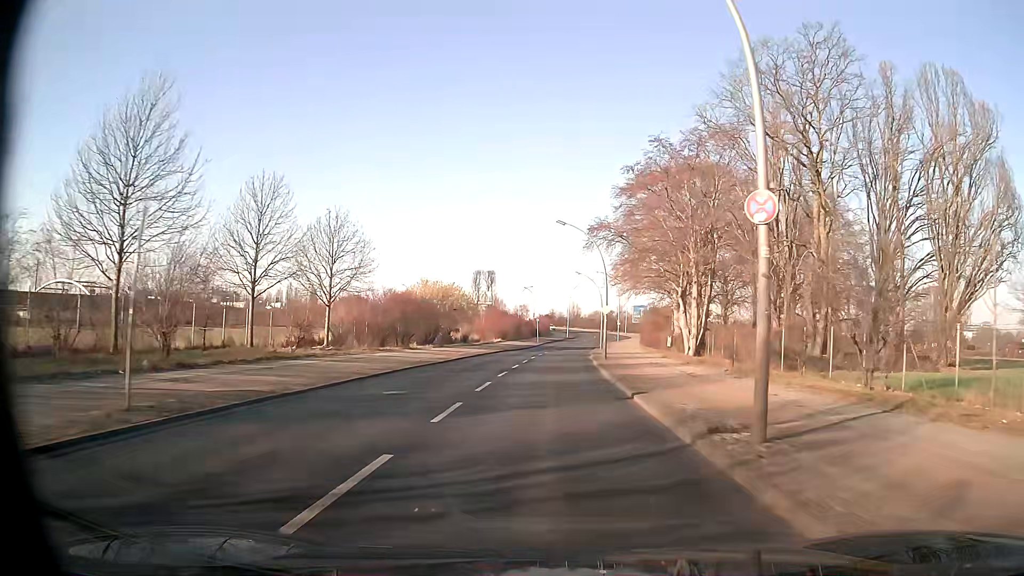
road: secondary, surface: asphalt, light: Day
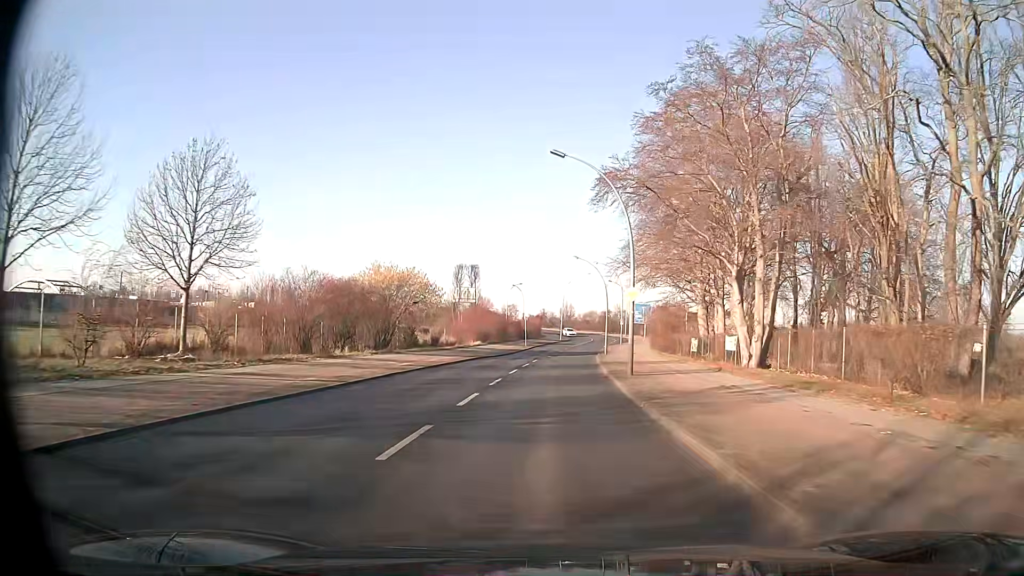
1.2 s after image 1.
(+0.1, +15.2) m; +1°
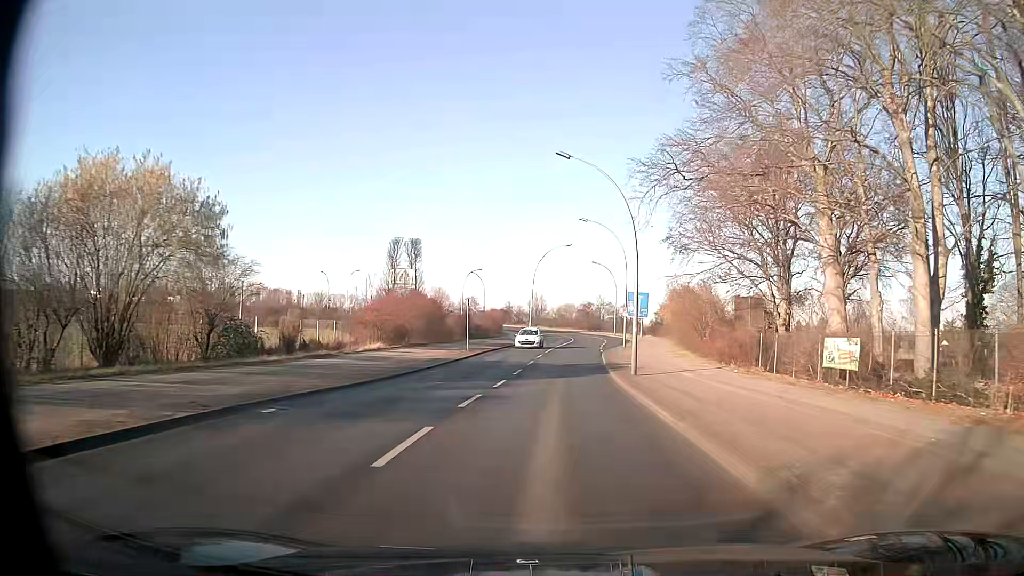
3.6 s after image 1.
(+0.5, +30.6) m; +3°
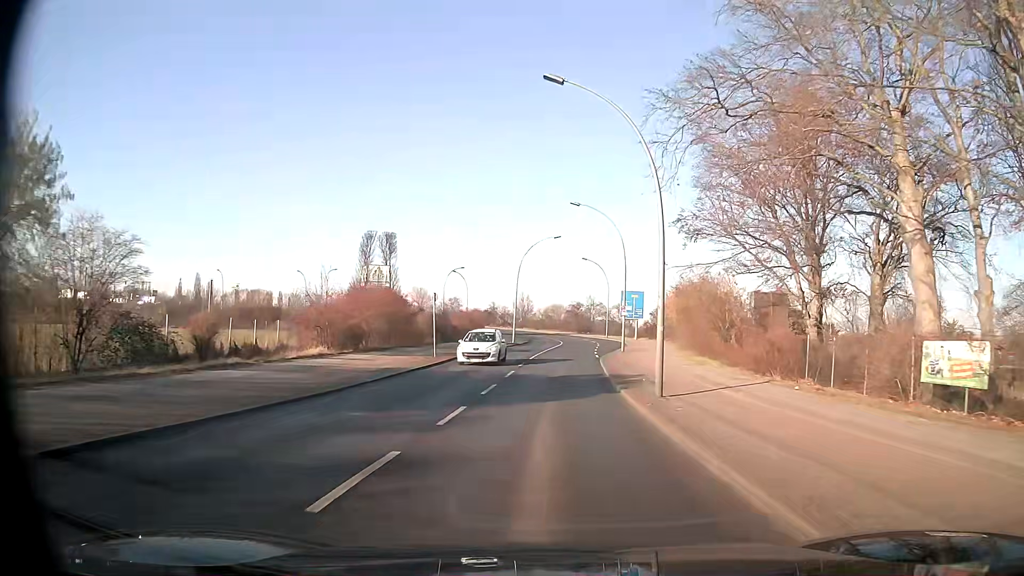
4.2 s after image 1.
(0.0, +7.6) m; +1°
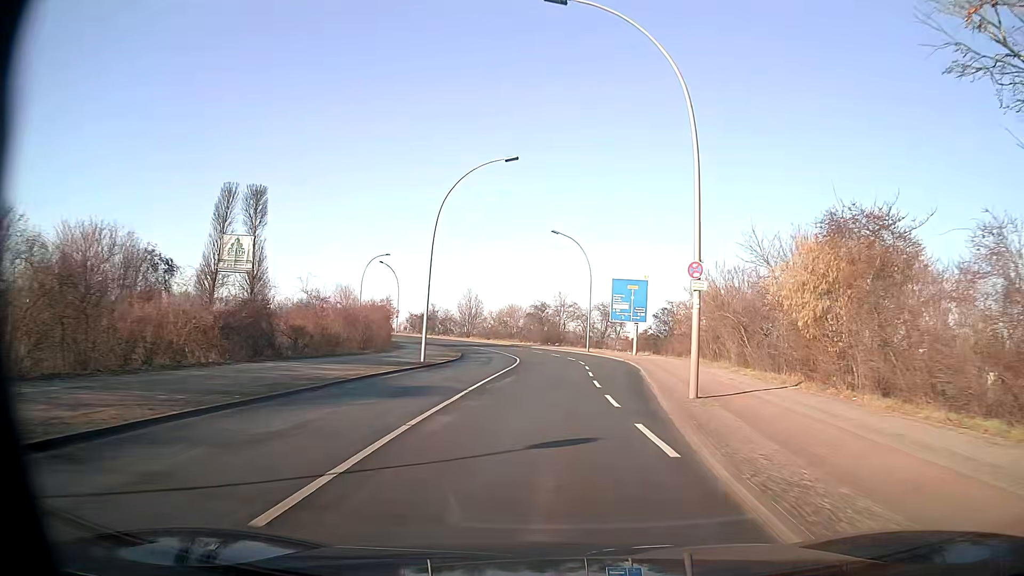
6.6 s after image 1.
(+0.8, +30.7) m; +4°
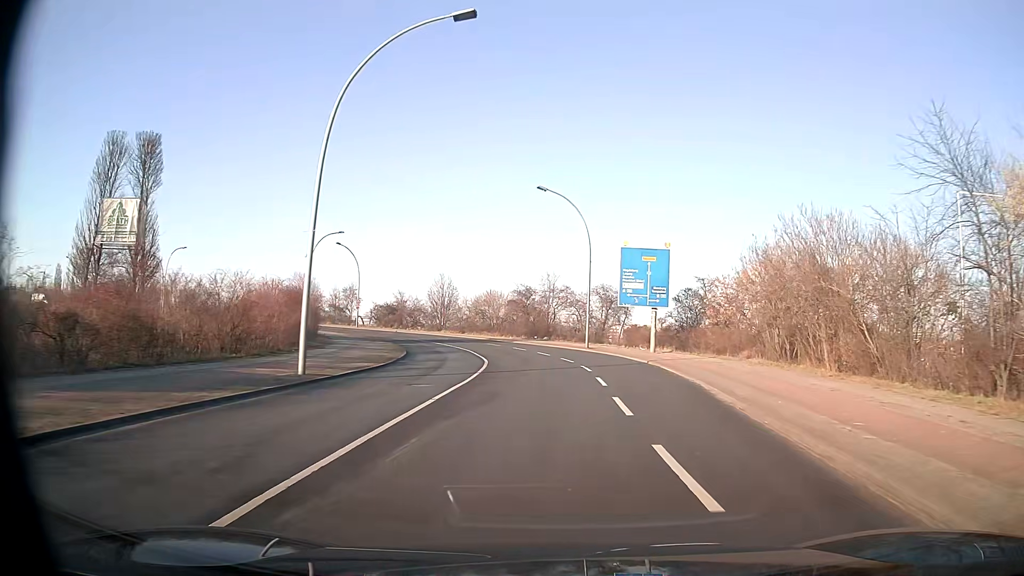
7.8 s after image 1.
(0.0, +15.0) m; +1°
